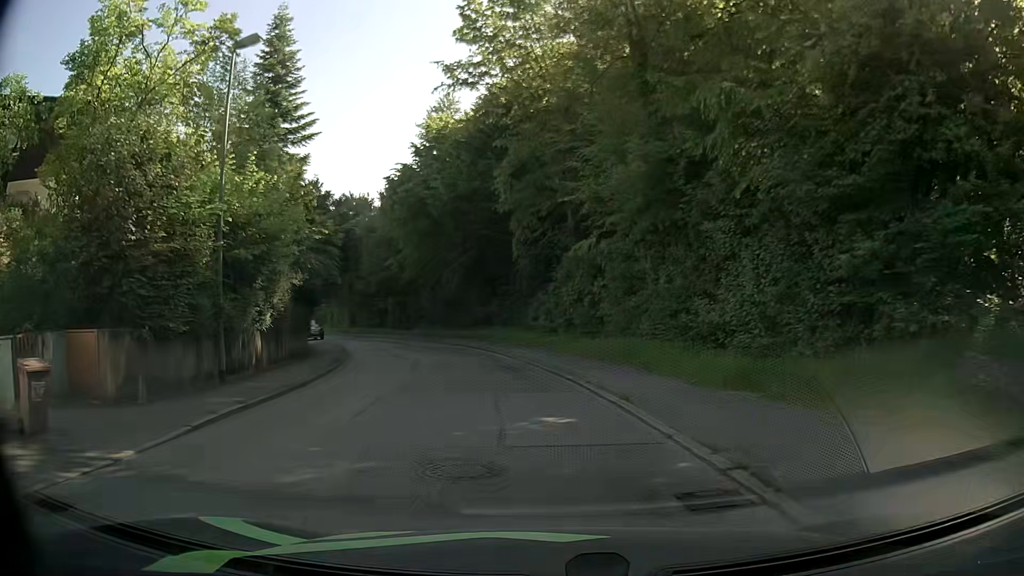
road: residential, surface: asphalt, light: Day
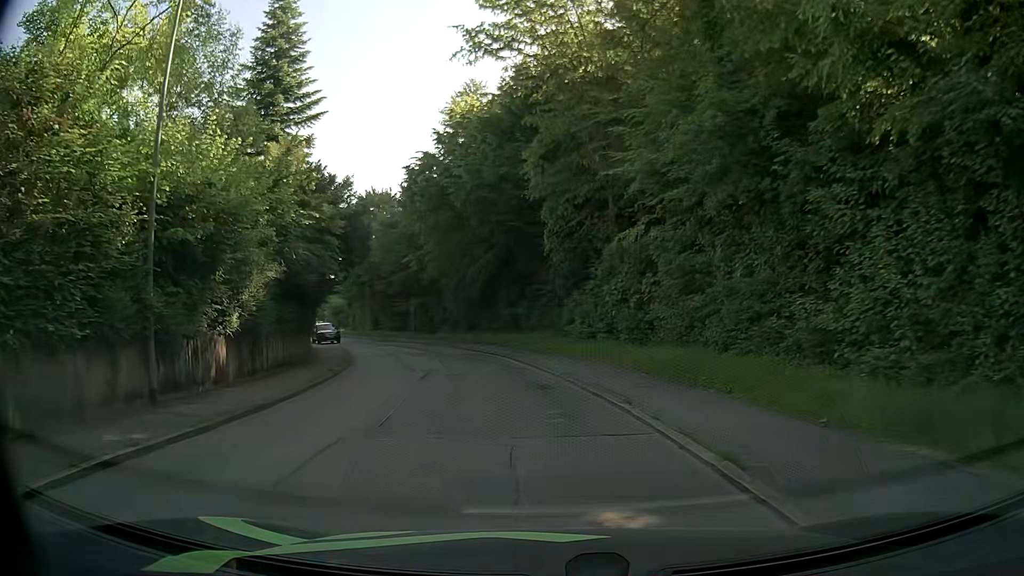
(-0.1, +4.3) m; -2°
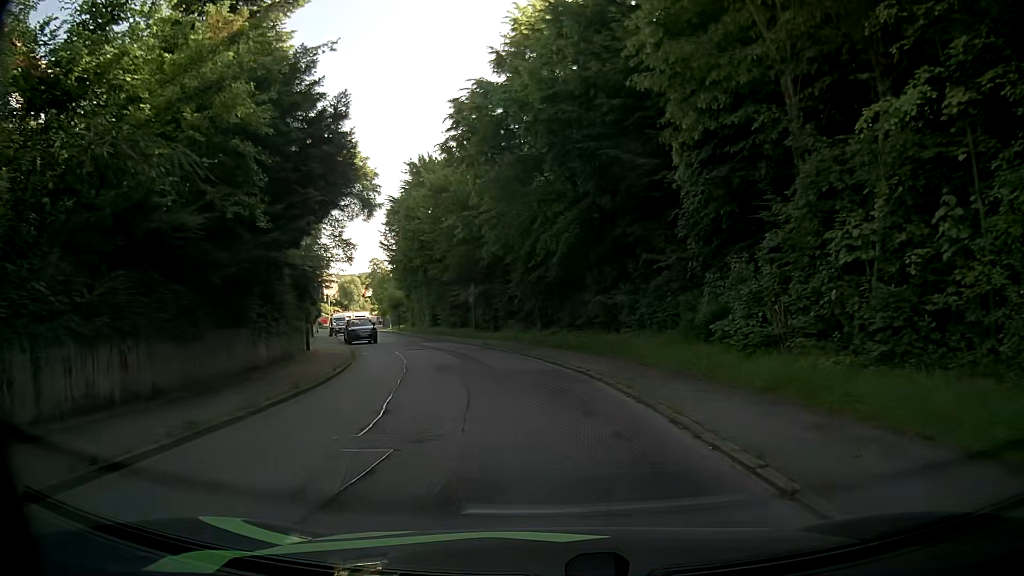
(-0.9, +12.7) m; -7°
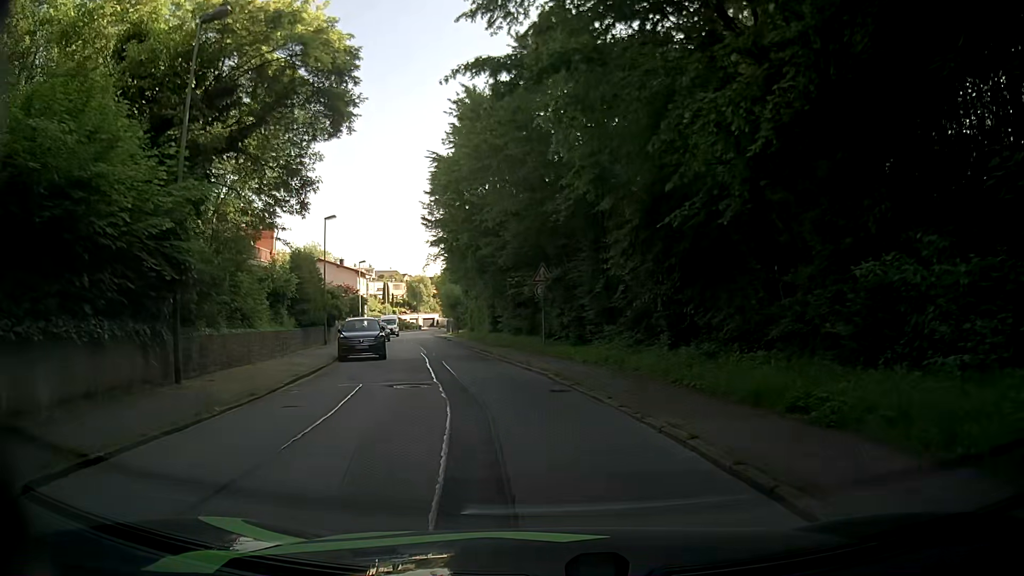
(-1.1, +16.4) m; -7°
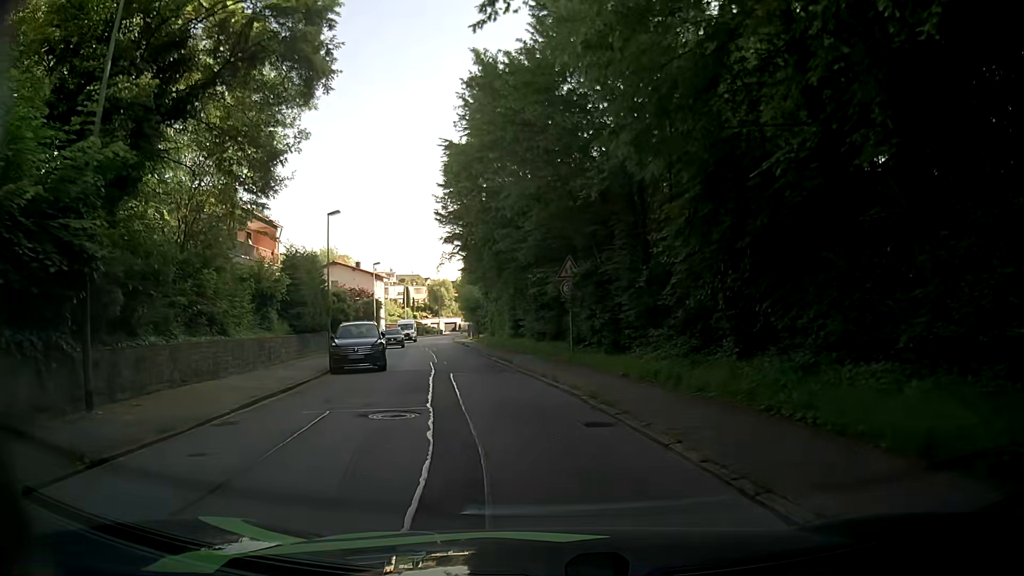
(0.0, +4.0) m; -1°
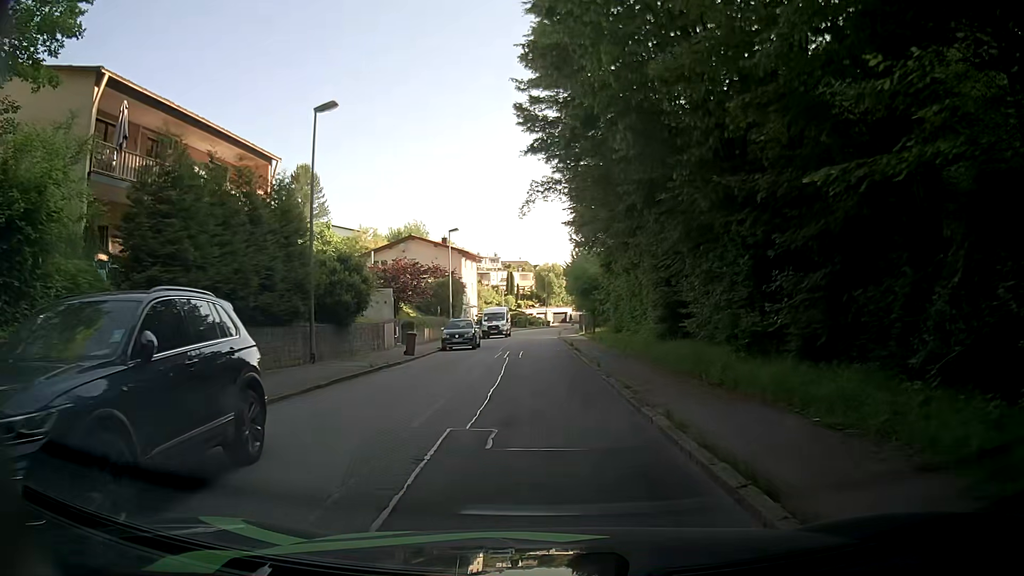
(-1.9, +18.8) m; -11°
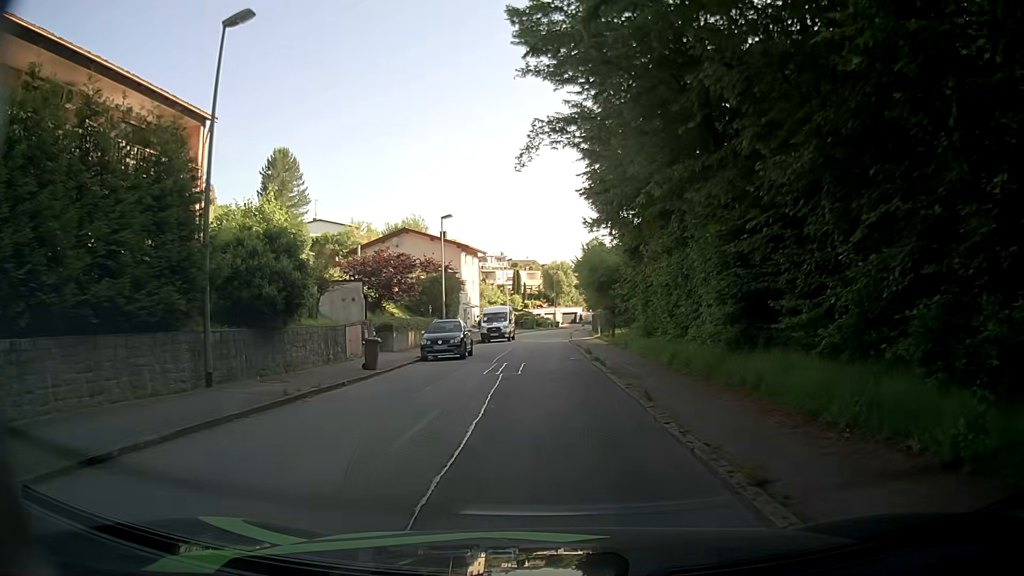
(+0.1, +7.3) m; 0°
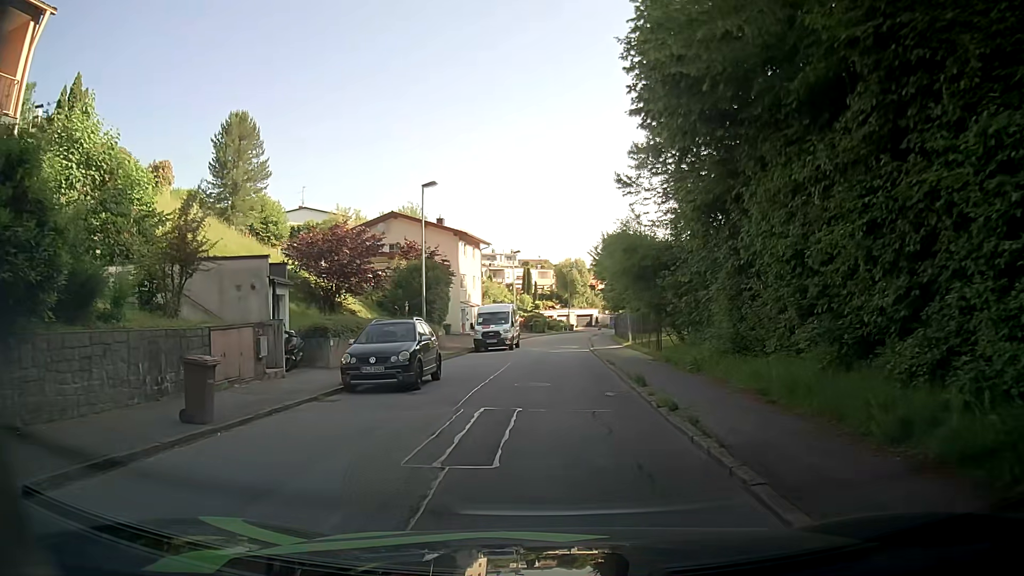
(0.0, +10.9) m; 0°
